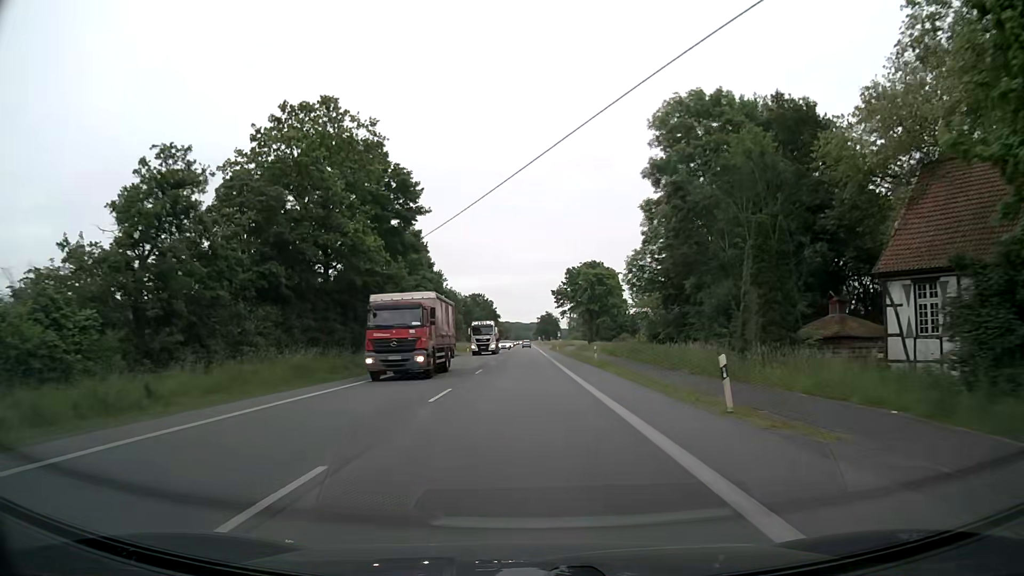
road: primary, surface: asphalt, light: Day
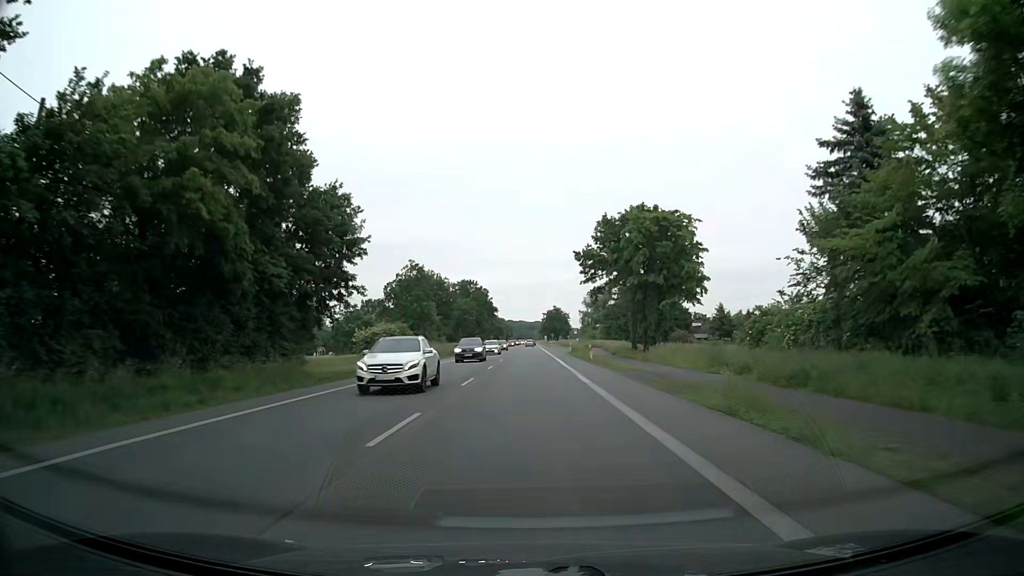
(+0.1, +43.6) m; 0°
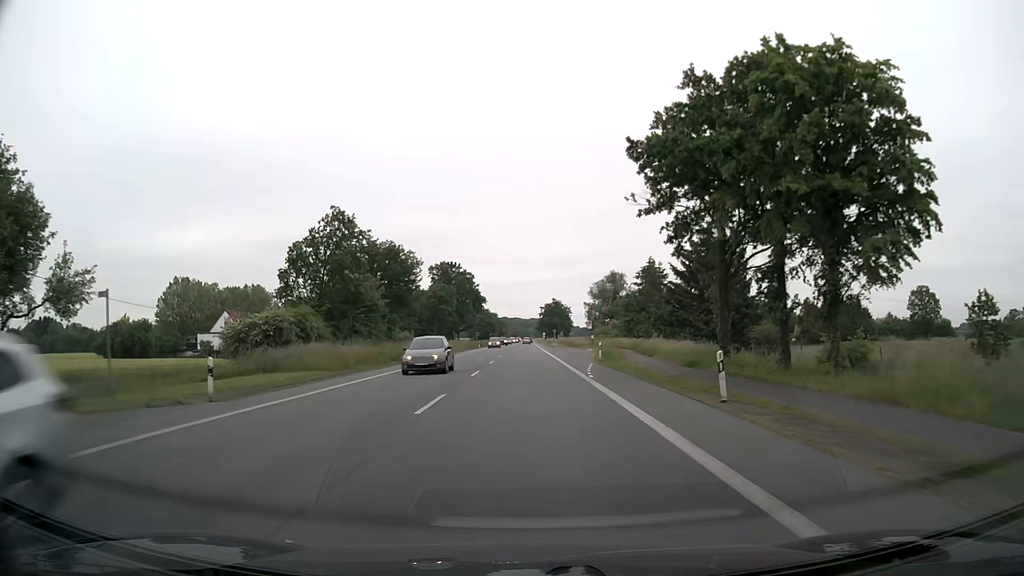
(0.0, +32.5) m; 0°
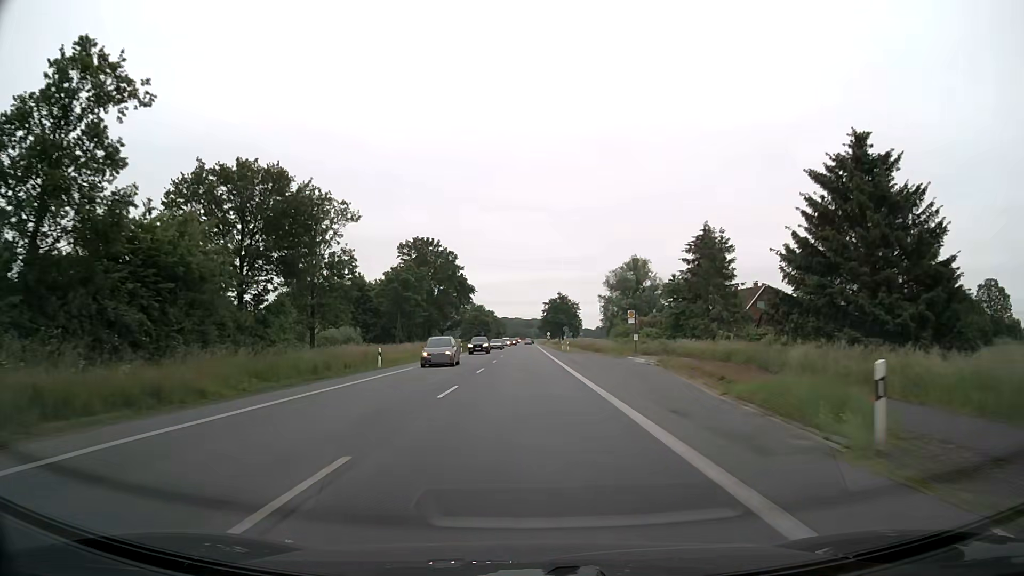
(+0.1, +32.4) m; 0°
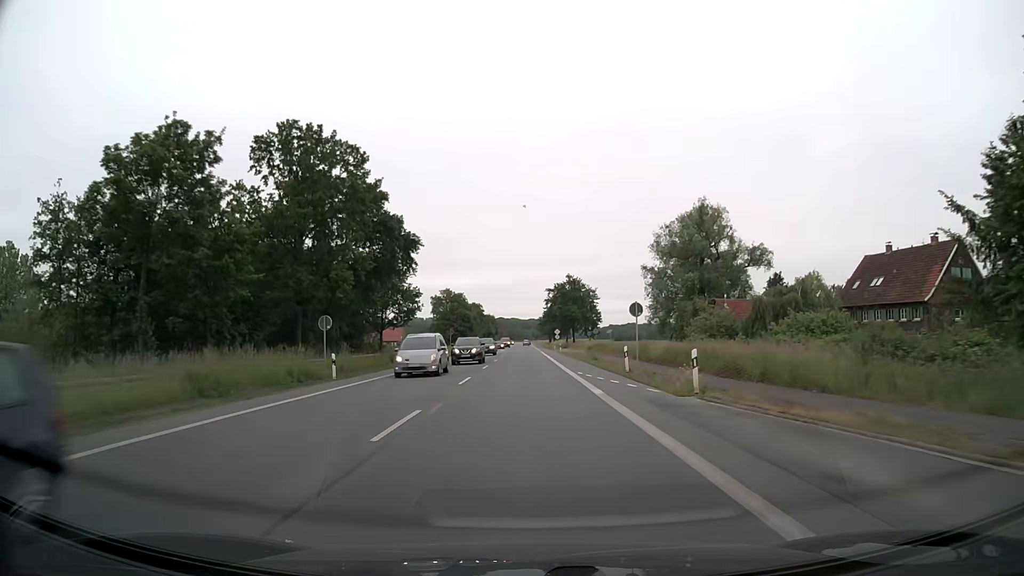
(-0.3, +54.4) m; 0°
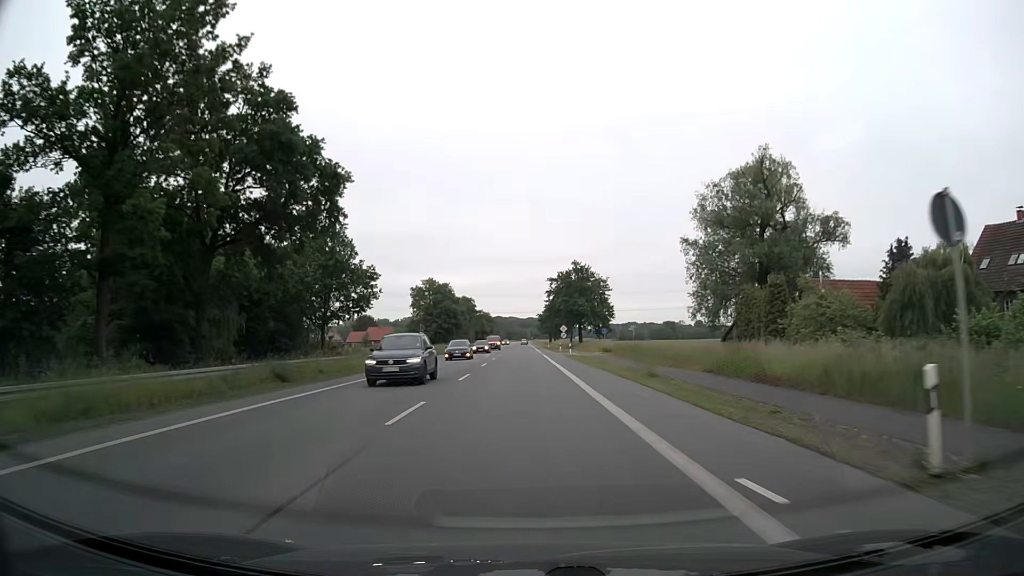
(-0.1, +22.3) m; 0°
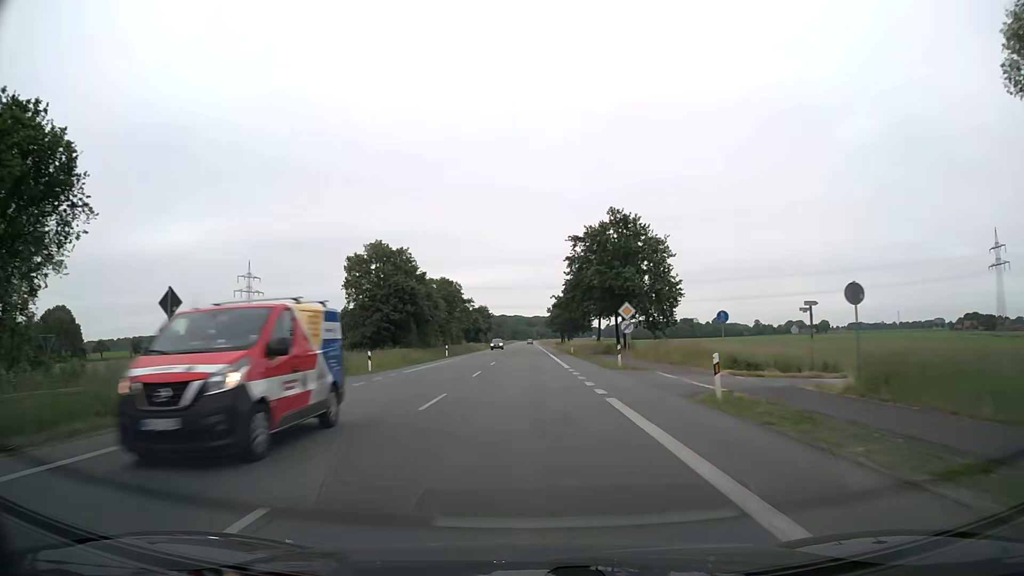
(-0.2, +45.6) m; -1°
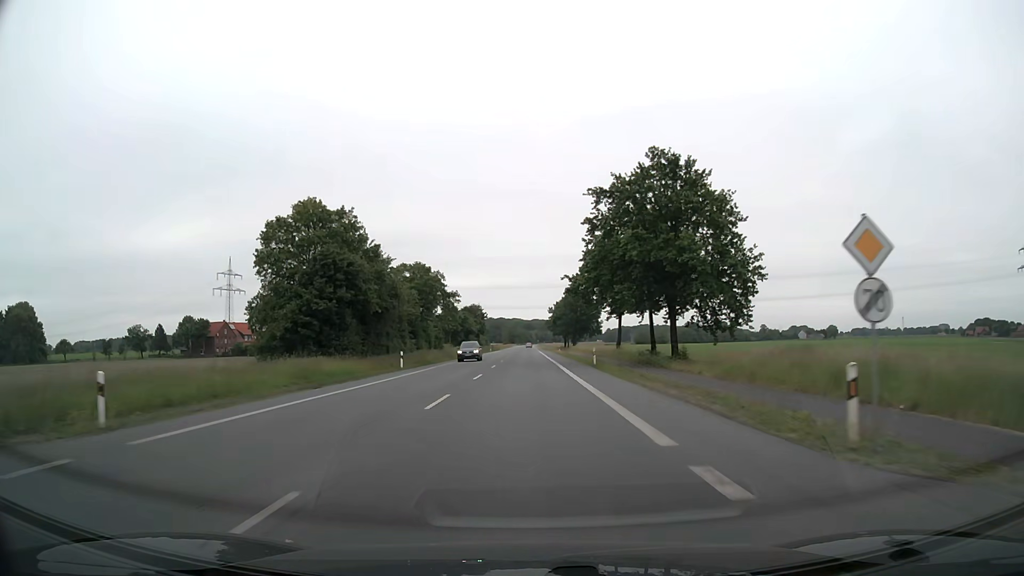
(+0.2, +23.3) m; 0°
(0, +10) (0, +20) (0, +30) (0, +40) (0, +50) (0, +60) (0, +70) (0, +80) (0, +90) (0, +100) m
